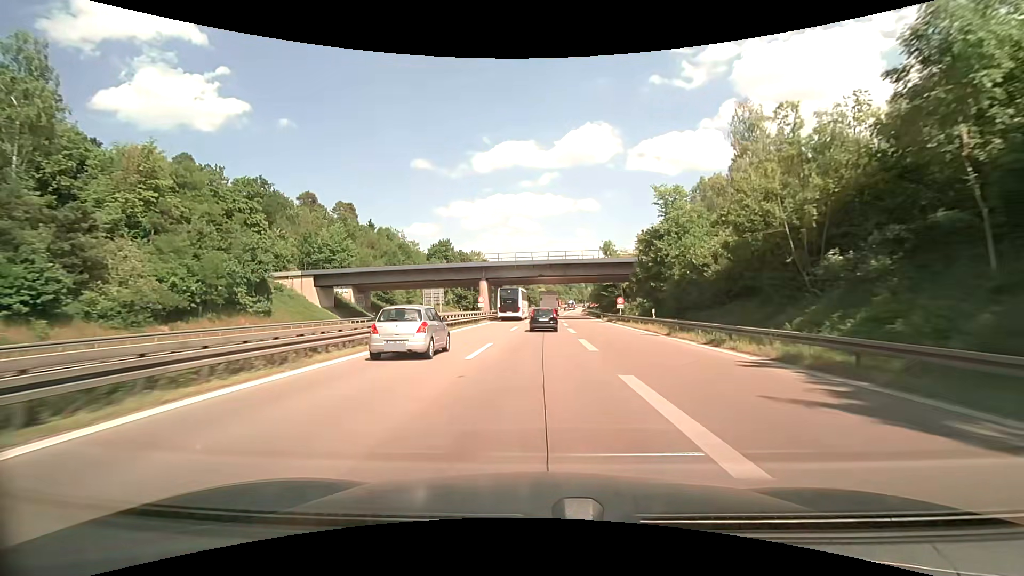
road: motorway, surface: asphalt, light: Day
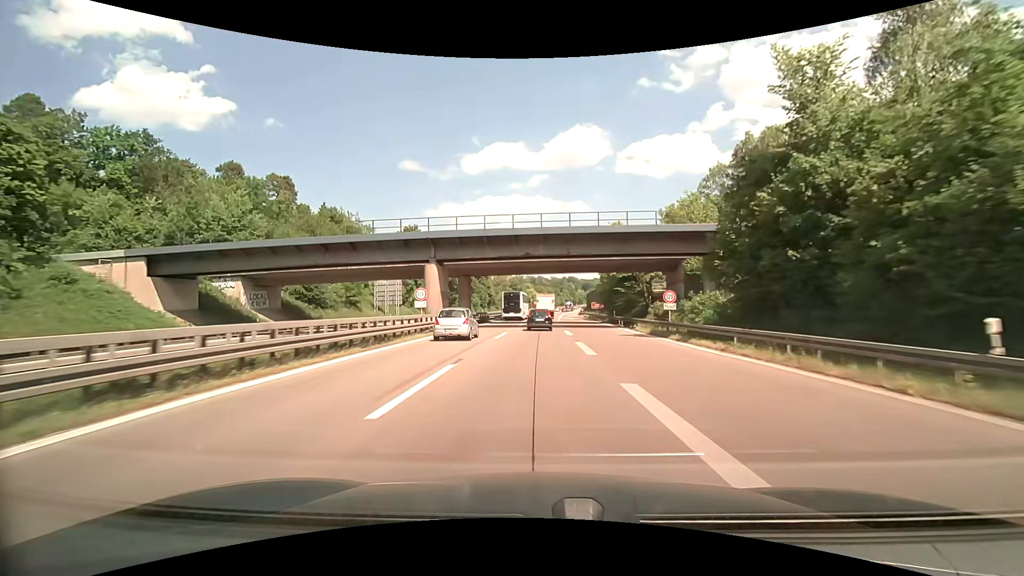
(+0.3, +25.2) m; +1°
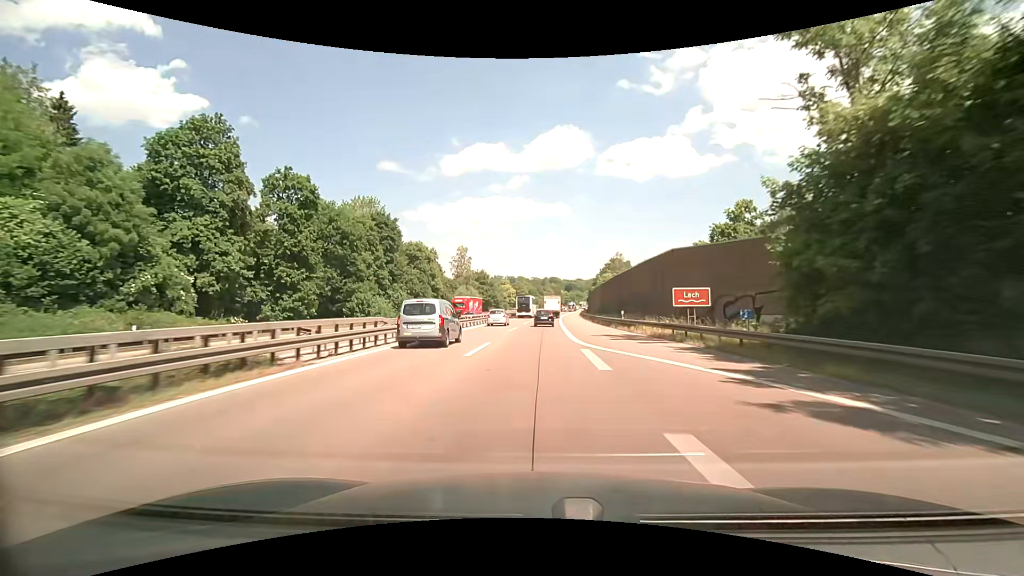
(+0.8, +64.0) m; +2°
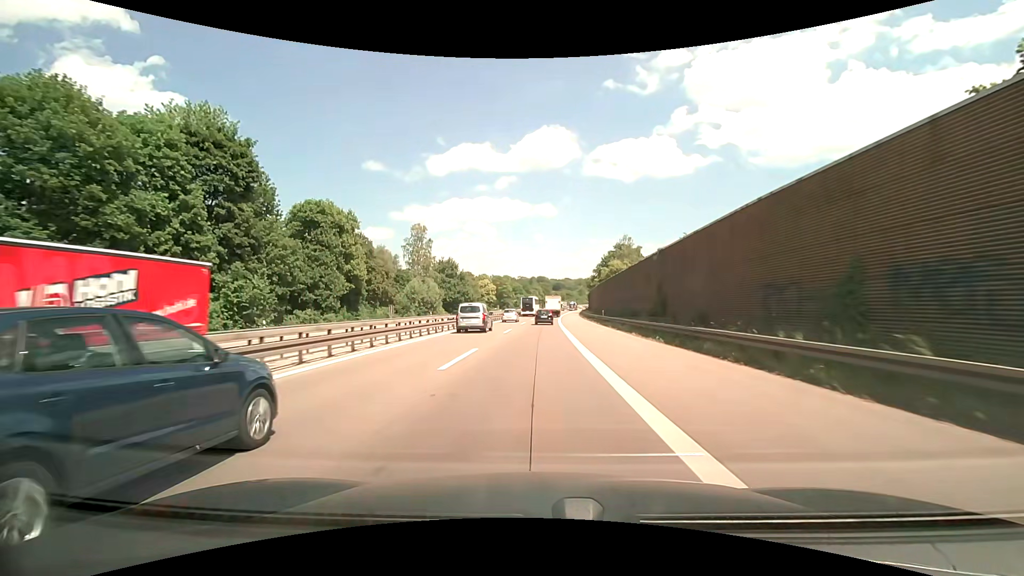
(+0.7, +39.6) m; +2°
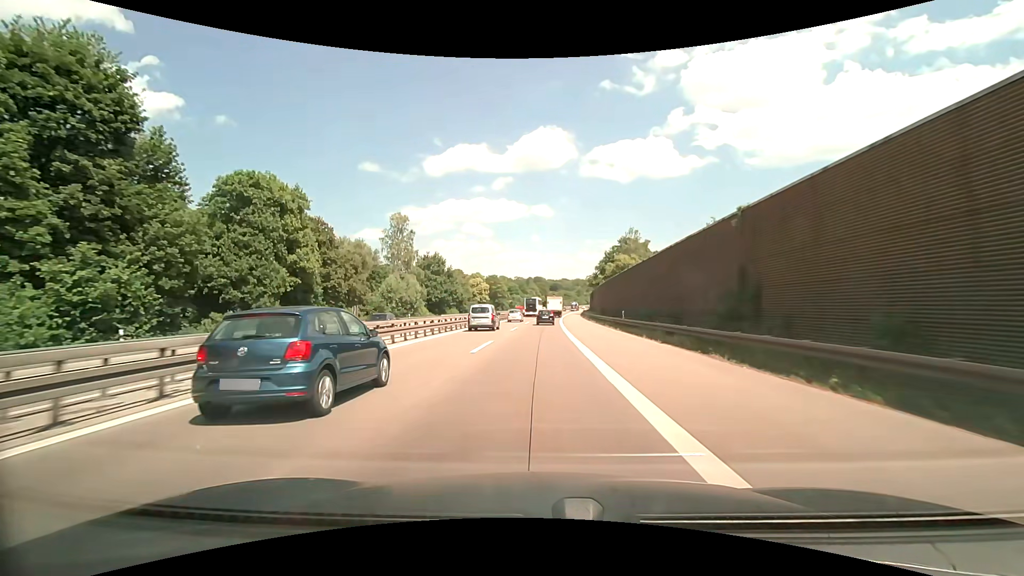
(0.0, +13.4) m; 0°
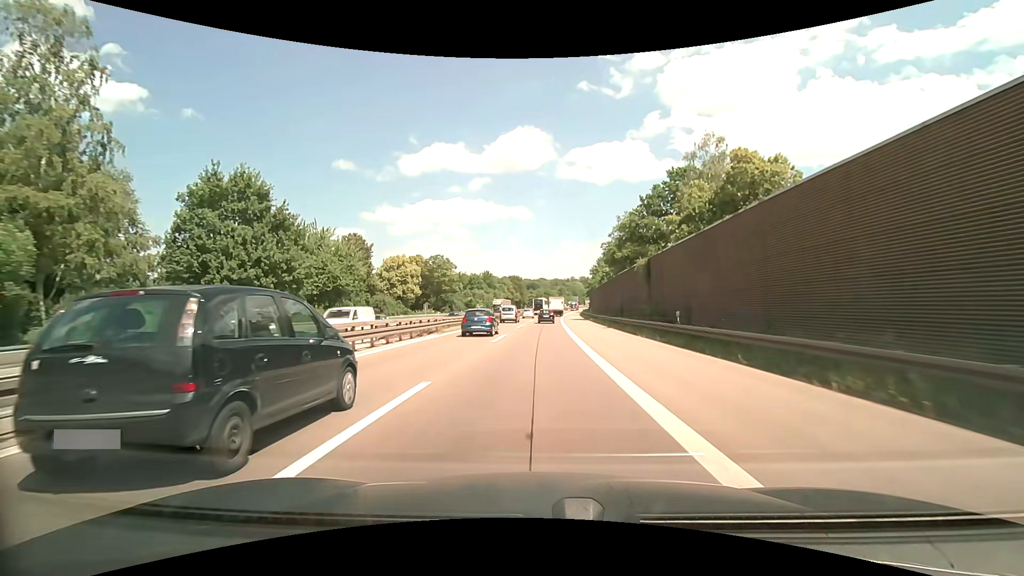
(+1.5, +67.0) m; +3°
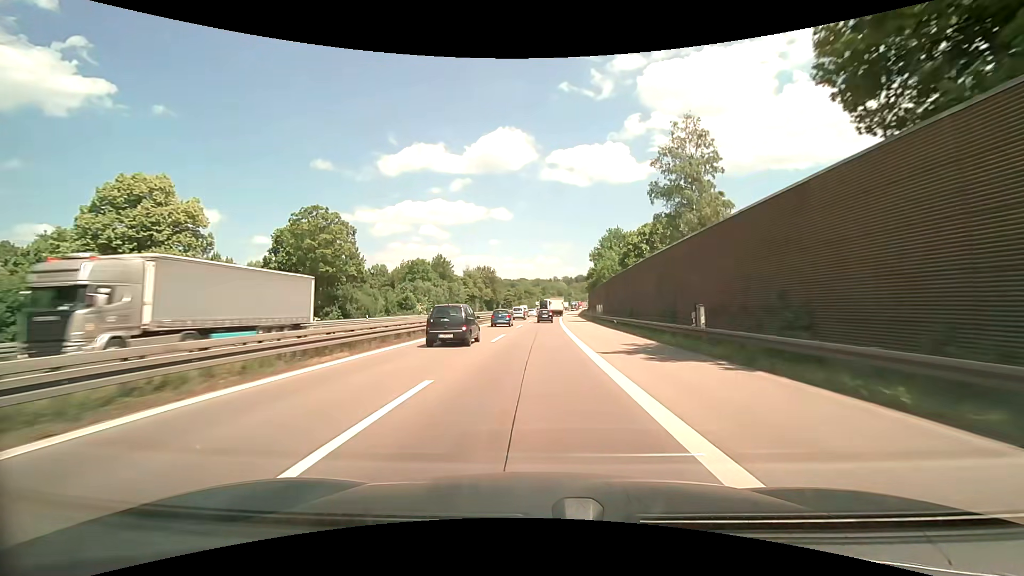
(+1.1, +53.8) m; +2°
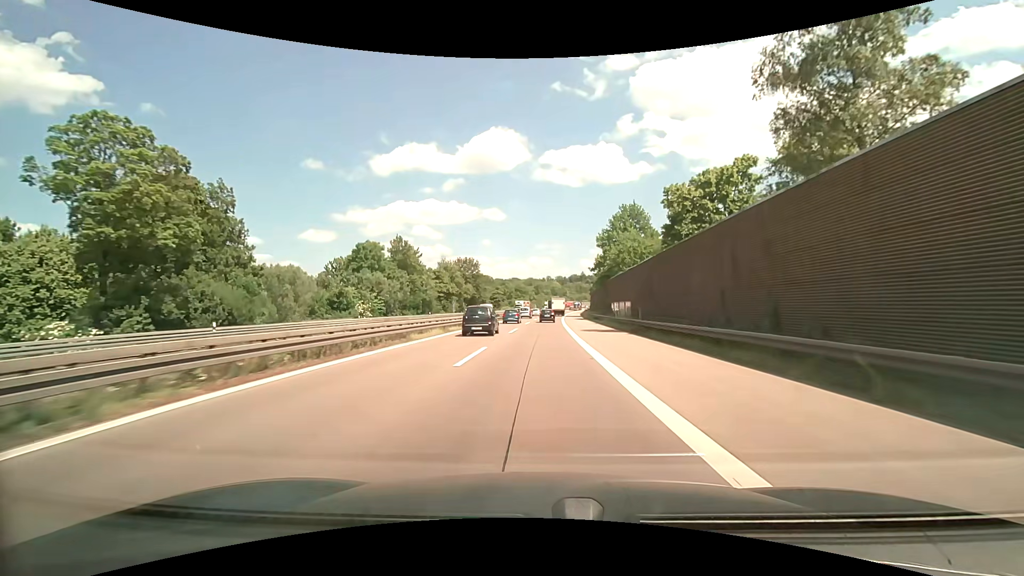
(+0.2, +26.9) m; +1°
(0, +10) (0, +20) (0, +30) (+1, +40) (+1, +50) (+1, +60) (+2, +70) (+2, +80) (+3, +90) (+4, +100) m
